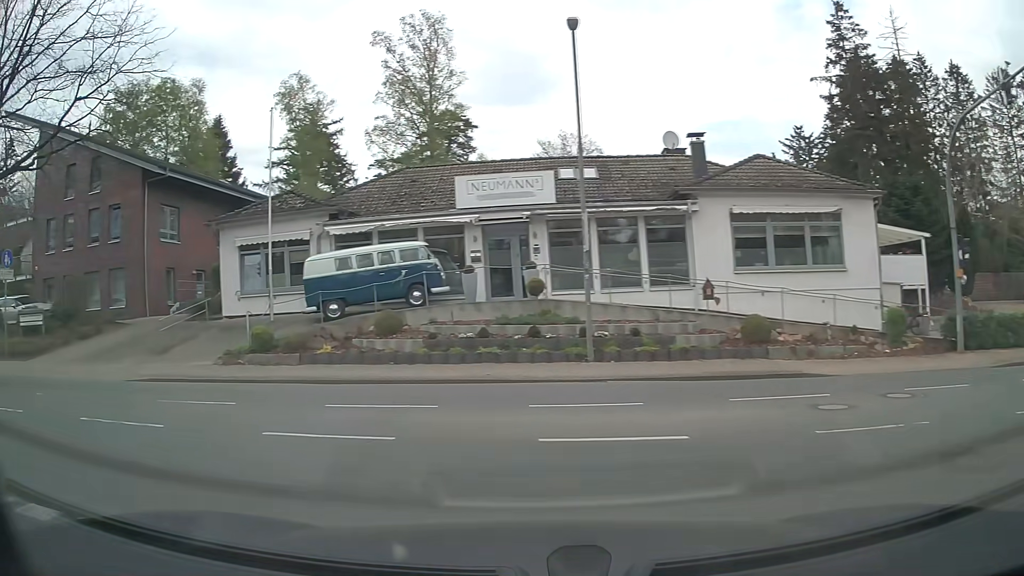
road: tertiary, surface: asphalt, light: Day
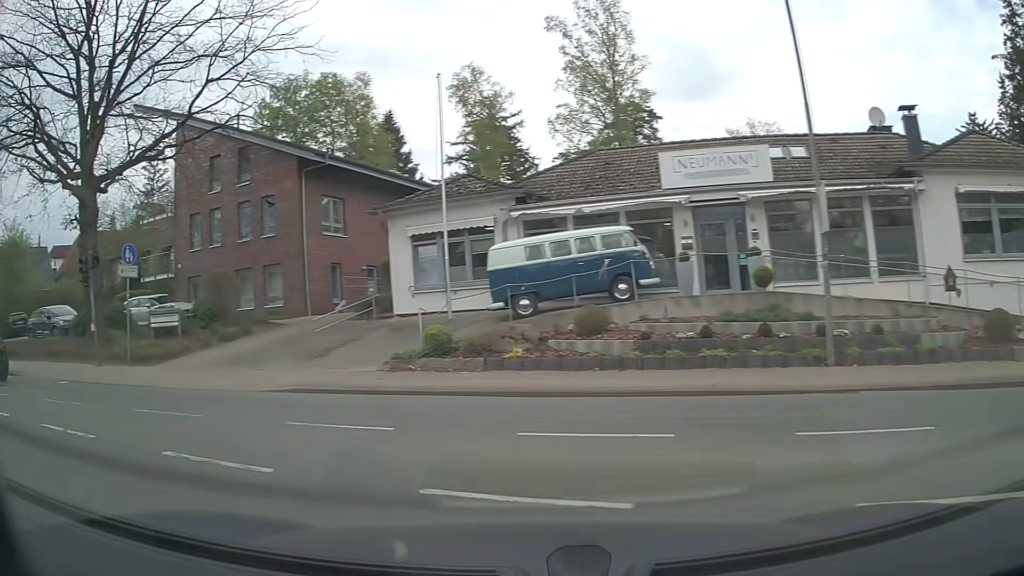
(-0.4, +2.8) m; -17°
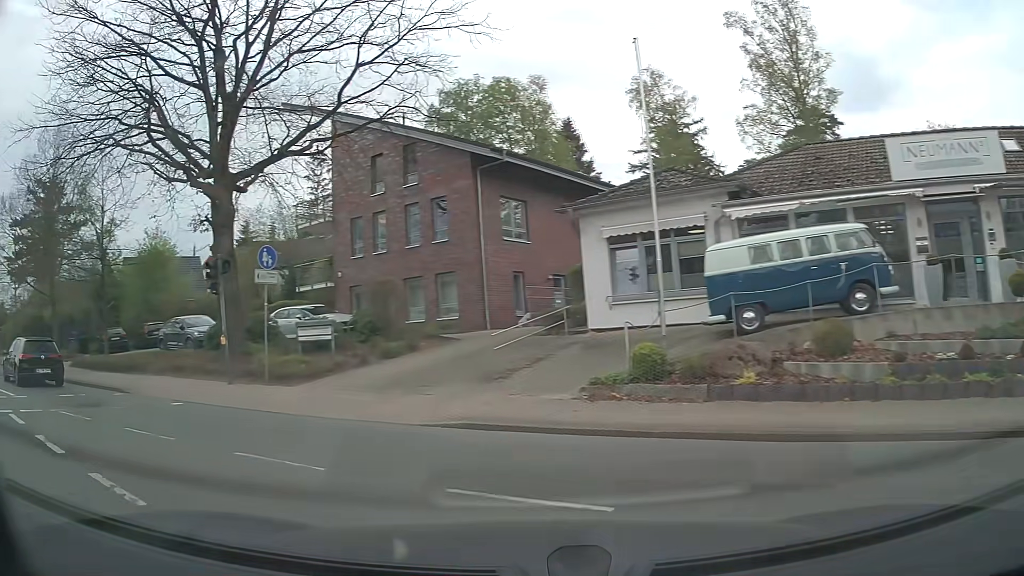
(-0.4, +3.0) m; -16°
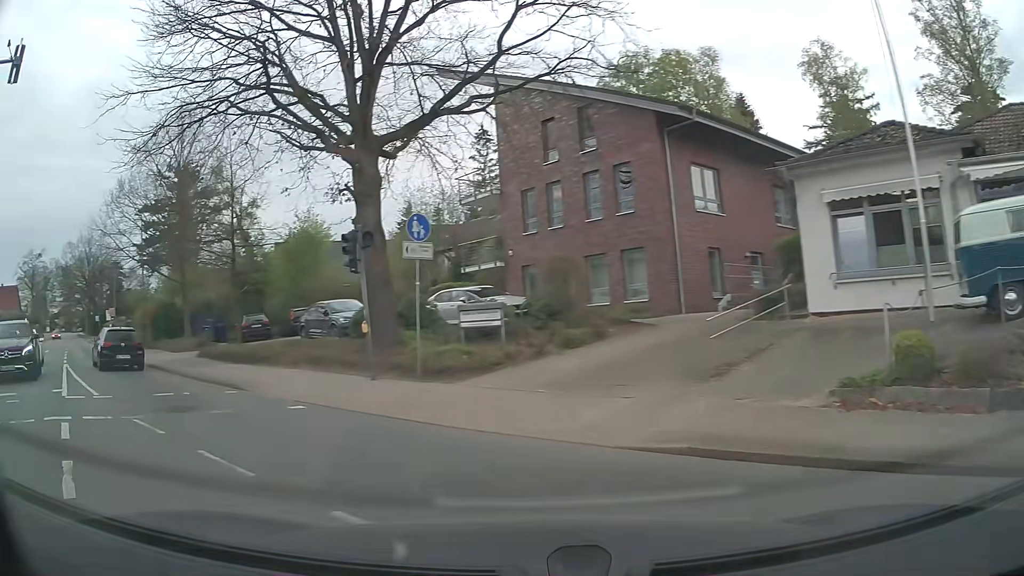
(-0.4, +3.2) m; -13°
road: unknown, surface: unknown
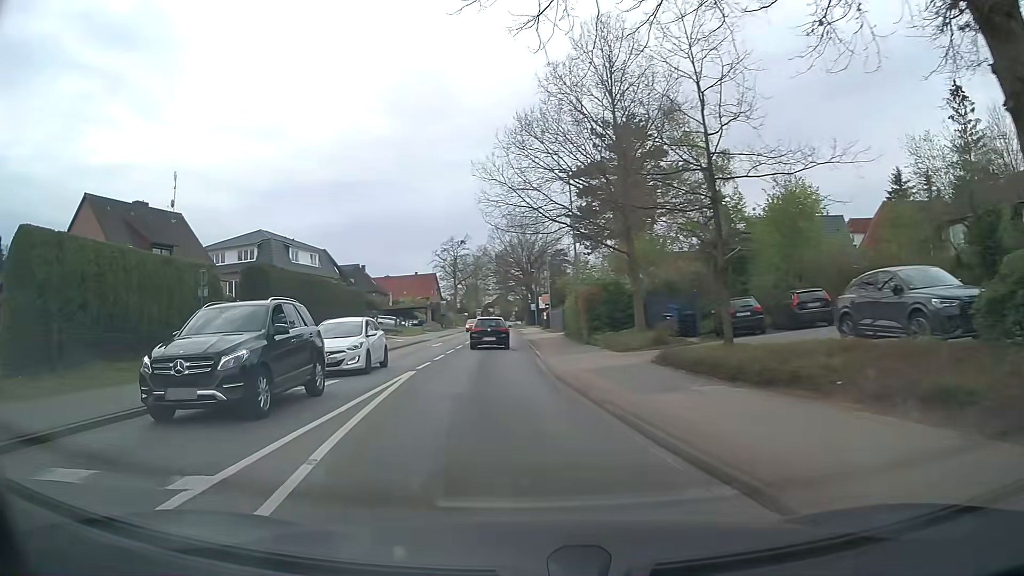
(-4.4, +10.3) m; -40°
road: tertiary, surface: asphalt
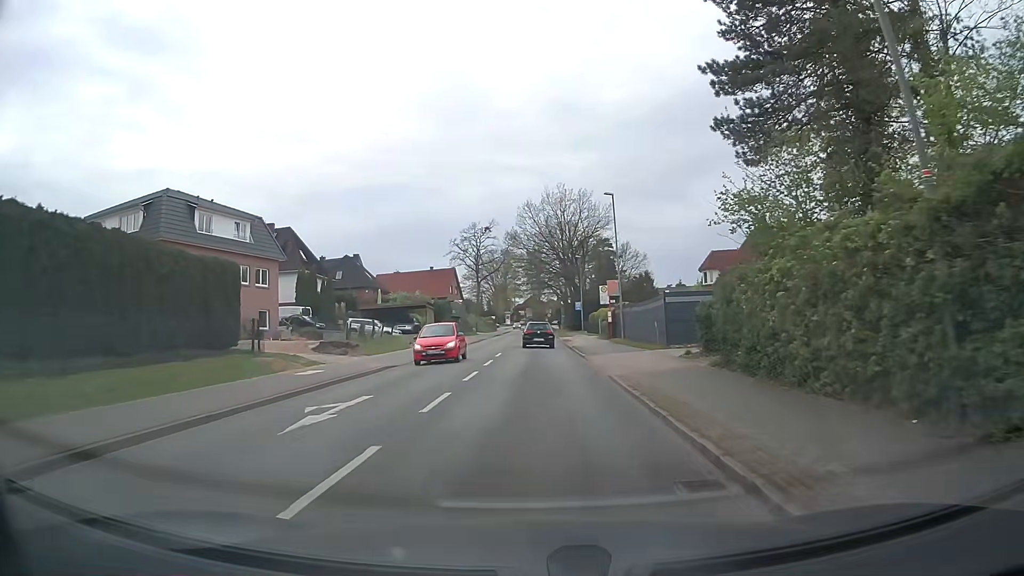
(-1.9, +28.0) m; -4°
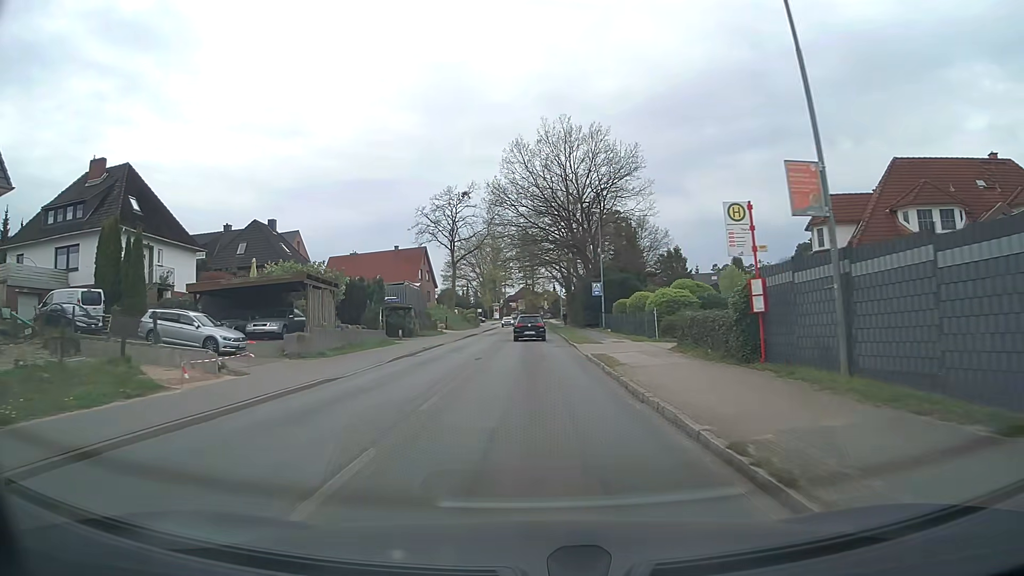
(+0.4, +29.4) m; +1°
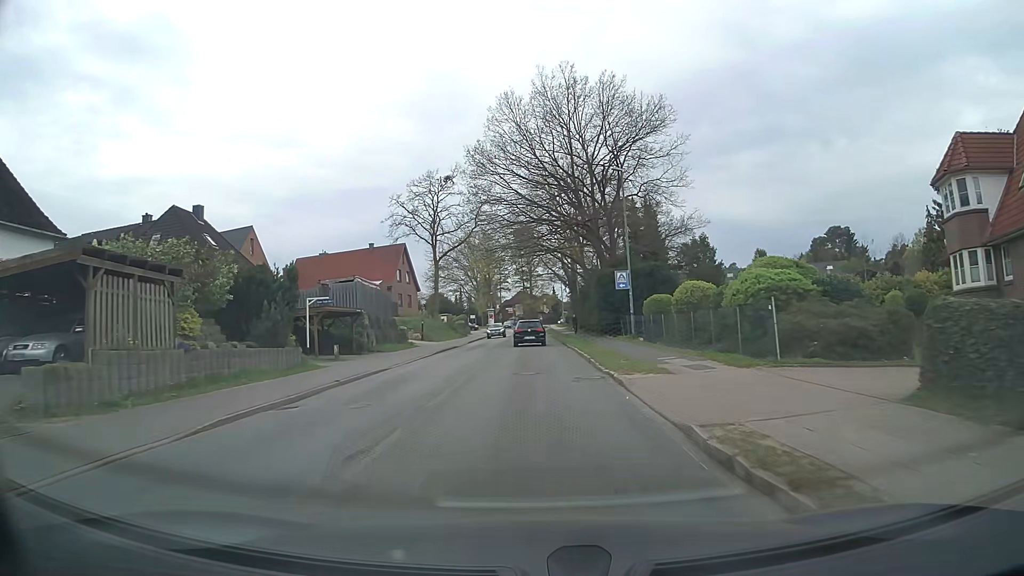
(0.0, +15.0) m; -1°
(0, +10) (0, +20) (0, +30) (0, +40) (0, +50) (0, +60) (0, +70) (0, +80) (0, +90) (0, +100) m
